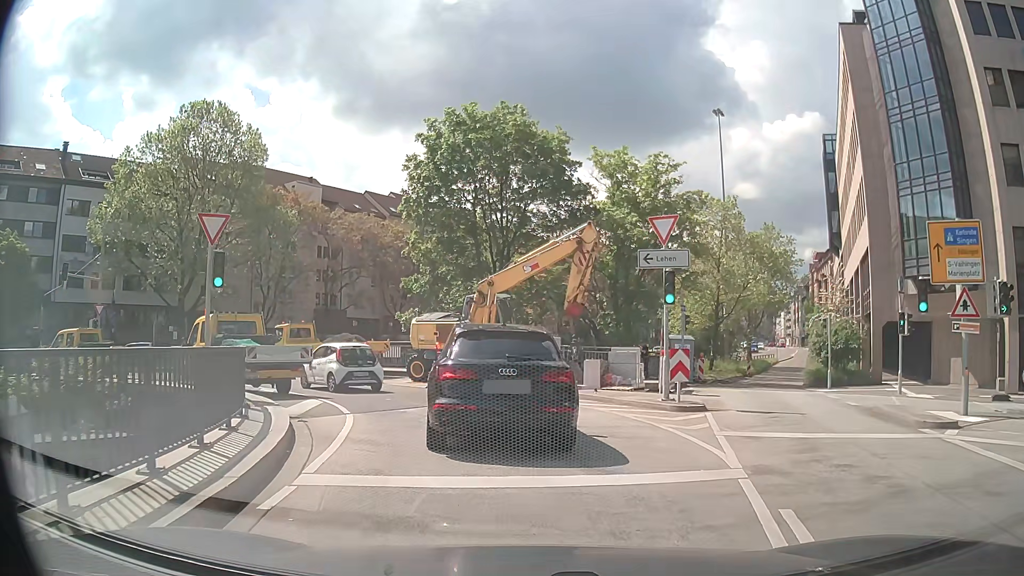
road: primary_link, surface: asphalt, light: Day
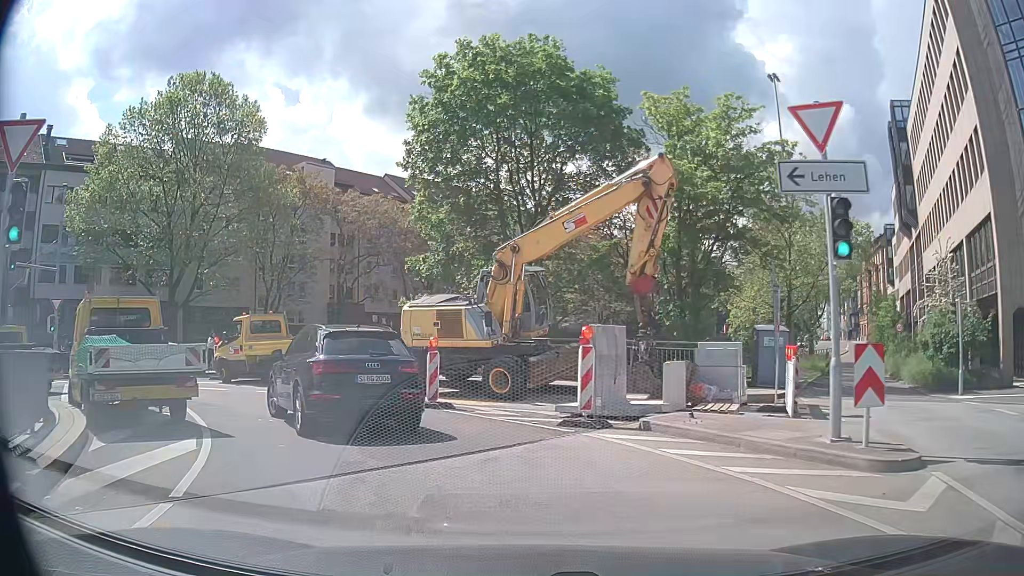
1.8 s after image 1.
(-0.2, +8.0) m; -3°
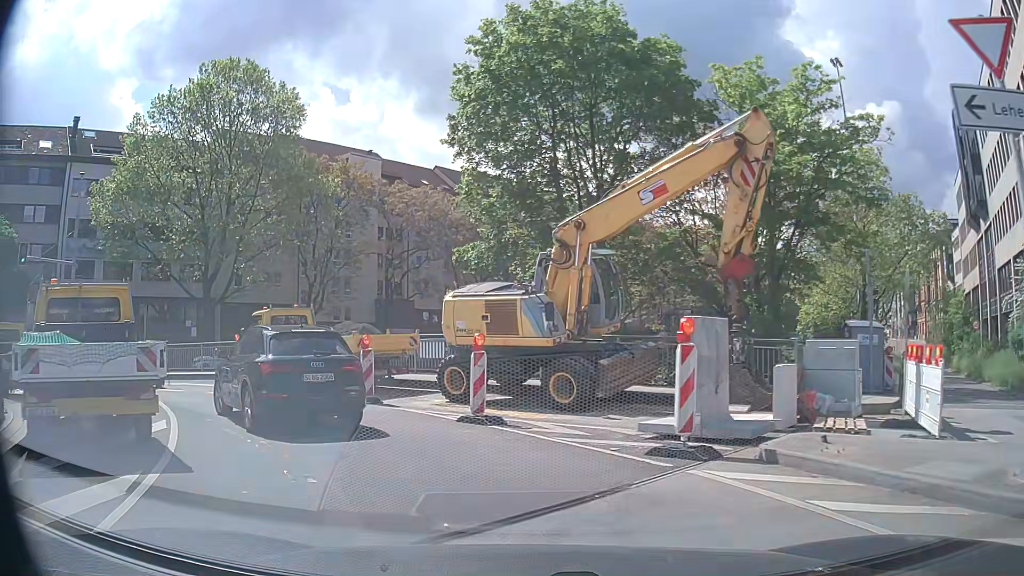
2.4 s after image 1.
(-0.2, +3.1) m; -5°
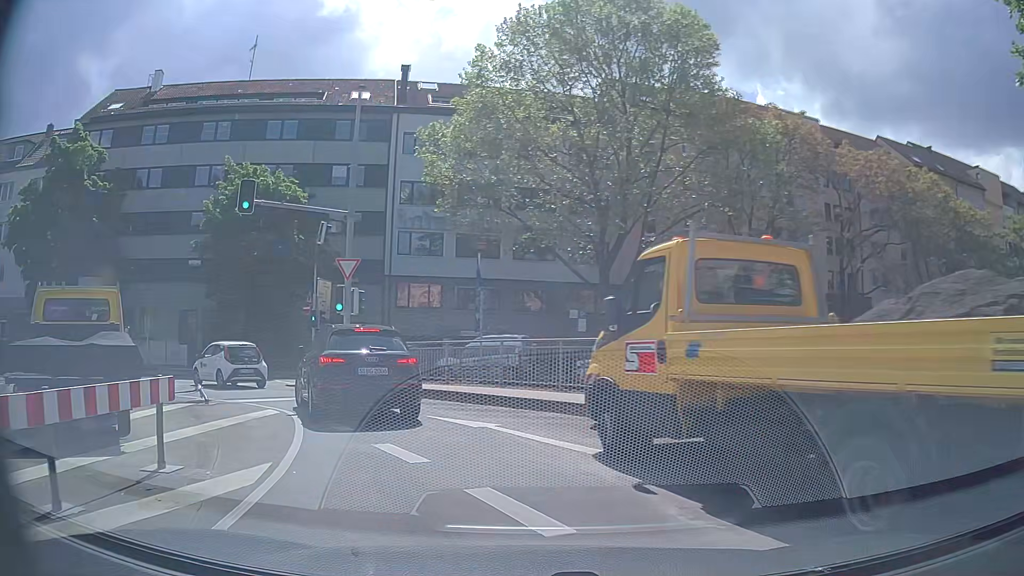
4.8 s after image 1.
(-4.1, +12.9) m; -36°
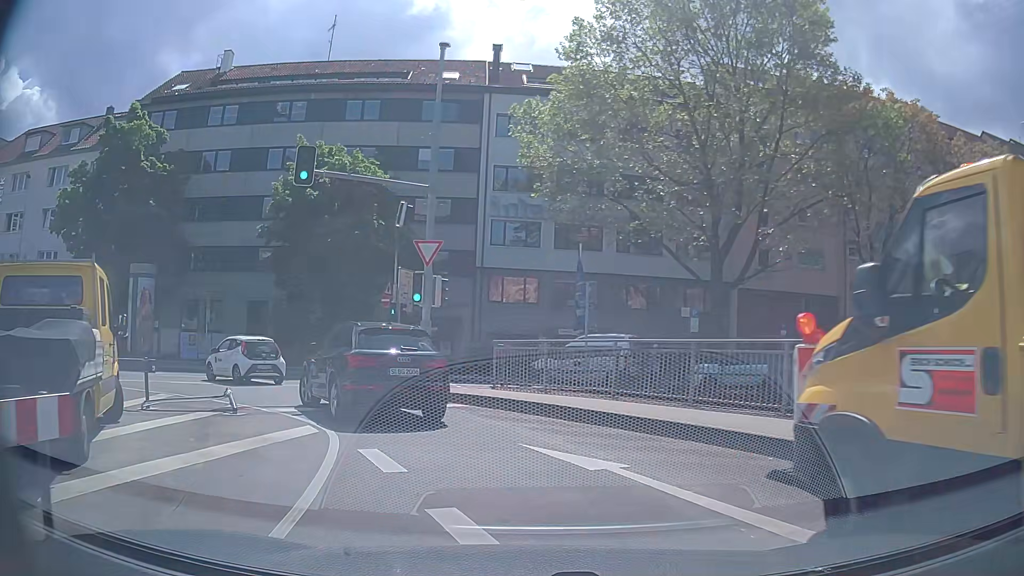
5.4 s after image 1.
(-0.3, +3.4) m; -8°
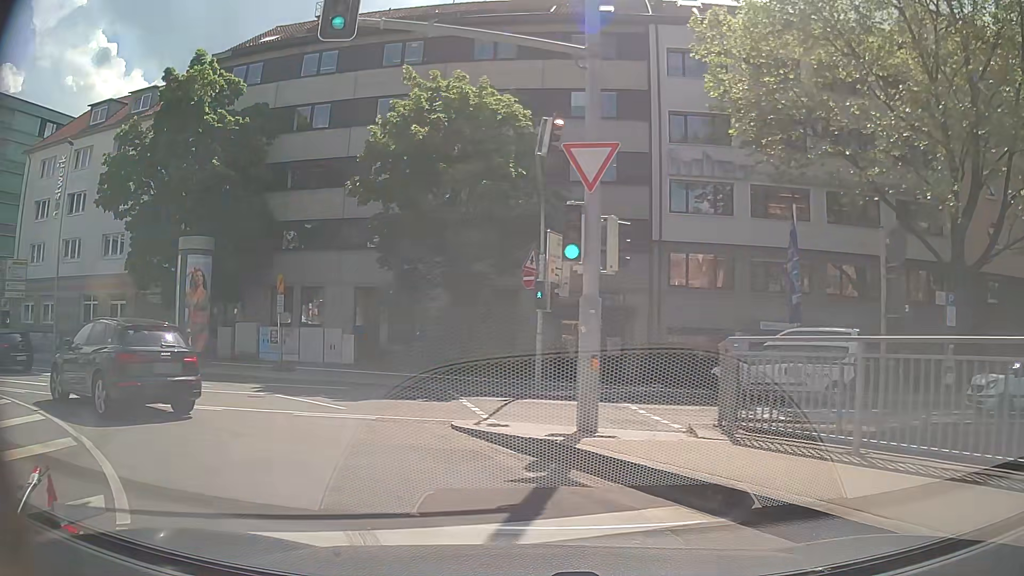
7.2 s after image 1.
(-1.1, +9.0) m; -14°
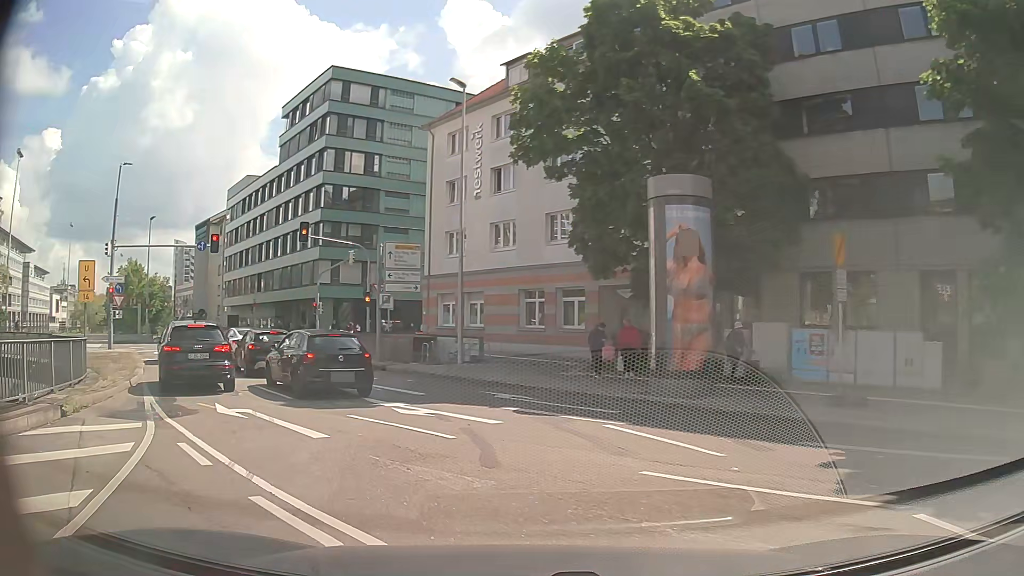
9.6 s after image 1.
(-3.7, +9.7) m; -42°
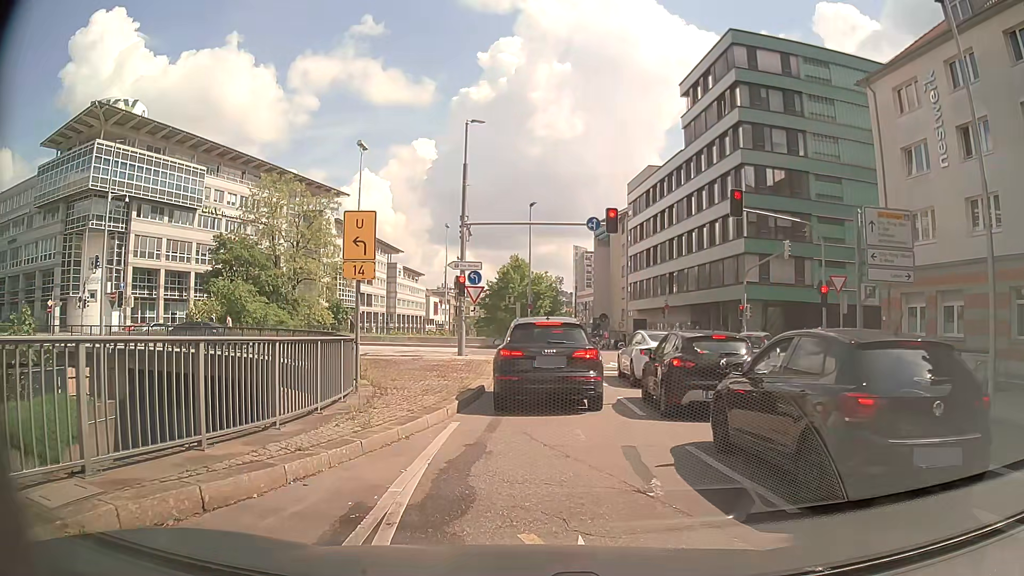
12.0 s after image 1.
(-2.9, +8.6) m; -35°
